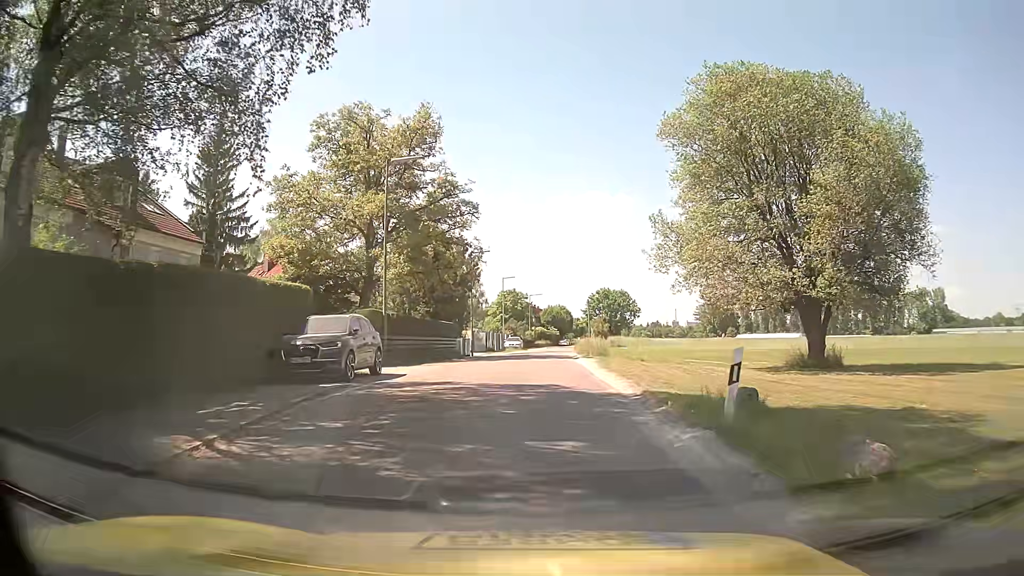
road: residential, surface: asphalt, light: Day
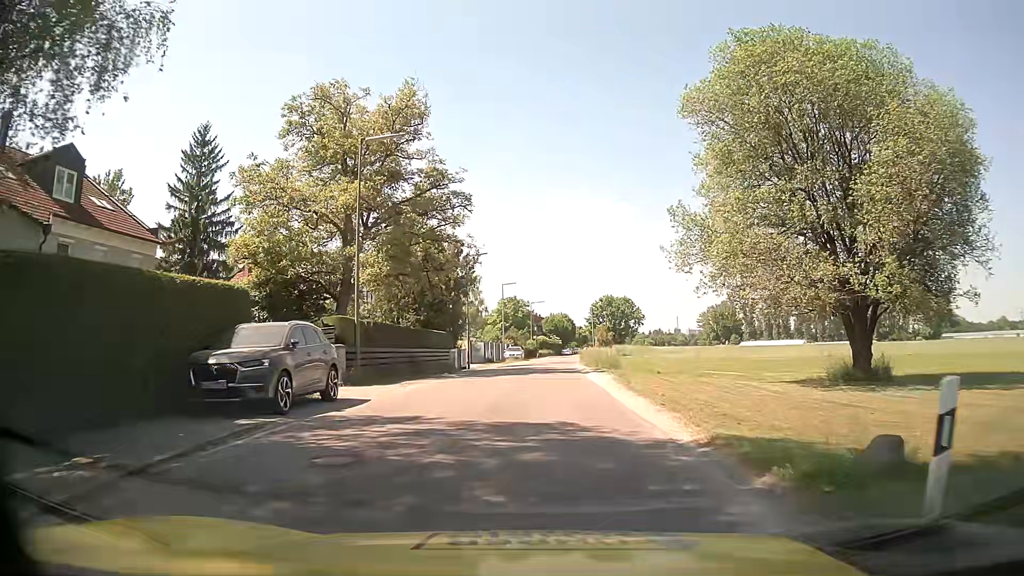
(-0.1, +4.6) m; -1°
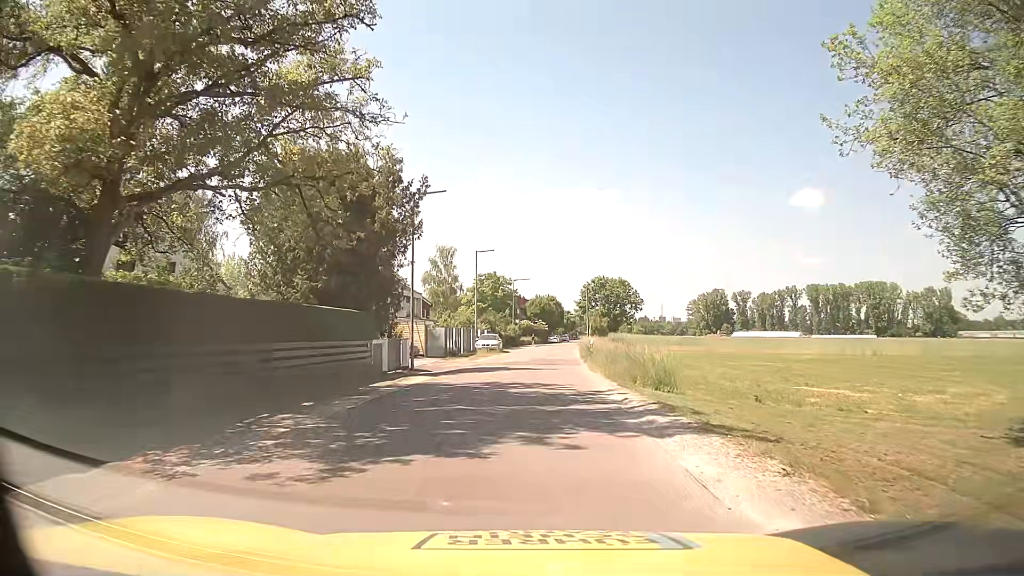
(+0.1, +17.7) m; +1°
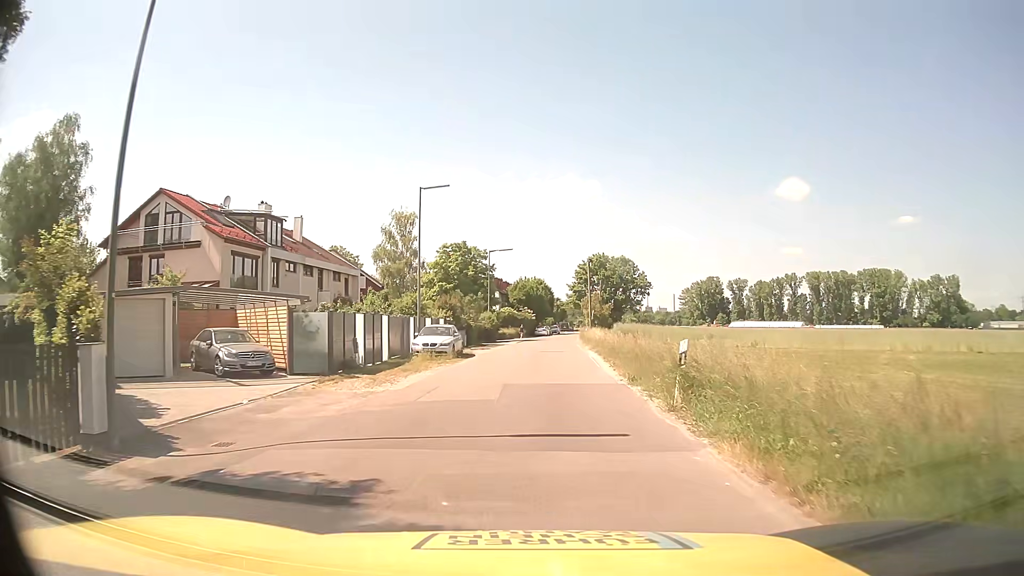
(+0.2, +23.0) m; +1°
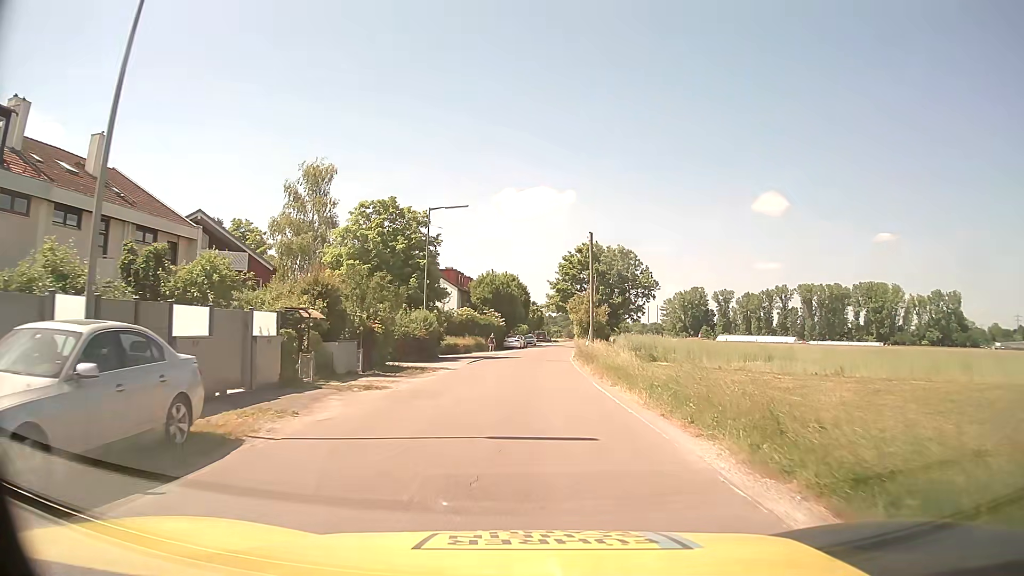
(+0.5, +25.0) m; +2°
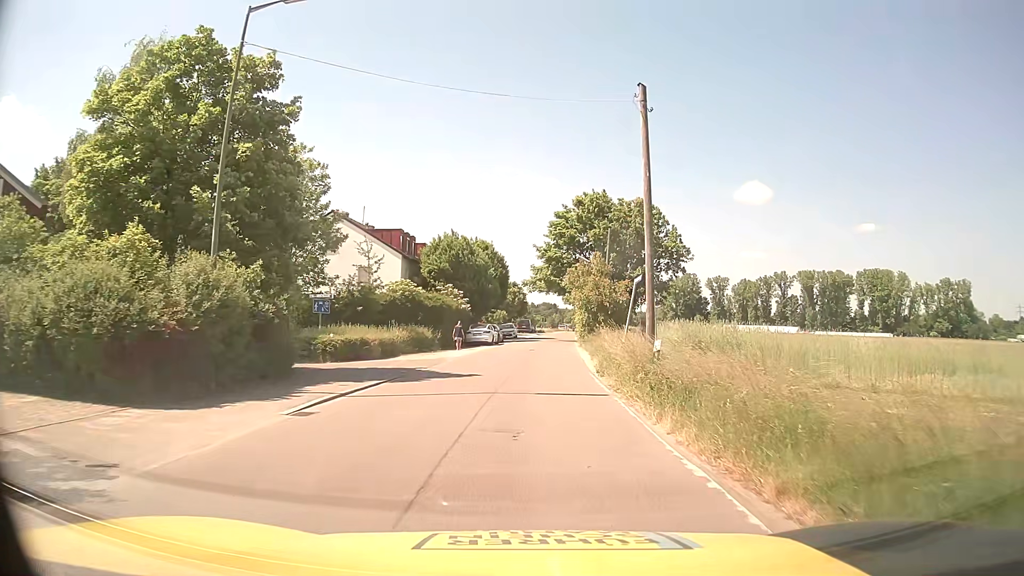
(+0.5, +23.8) m; +2°
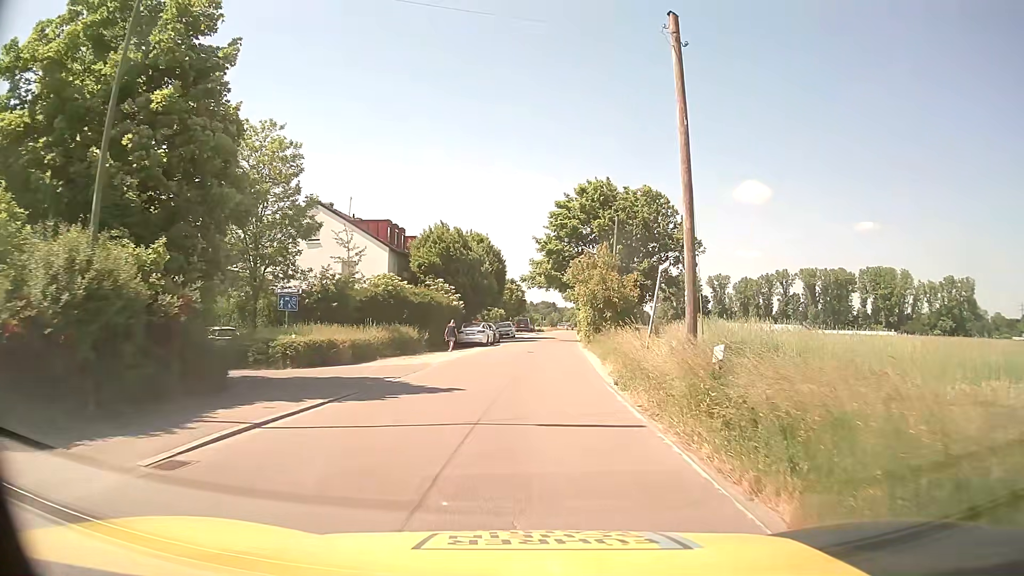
(0.0, +4.3) m; 0°
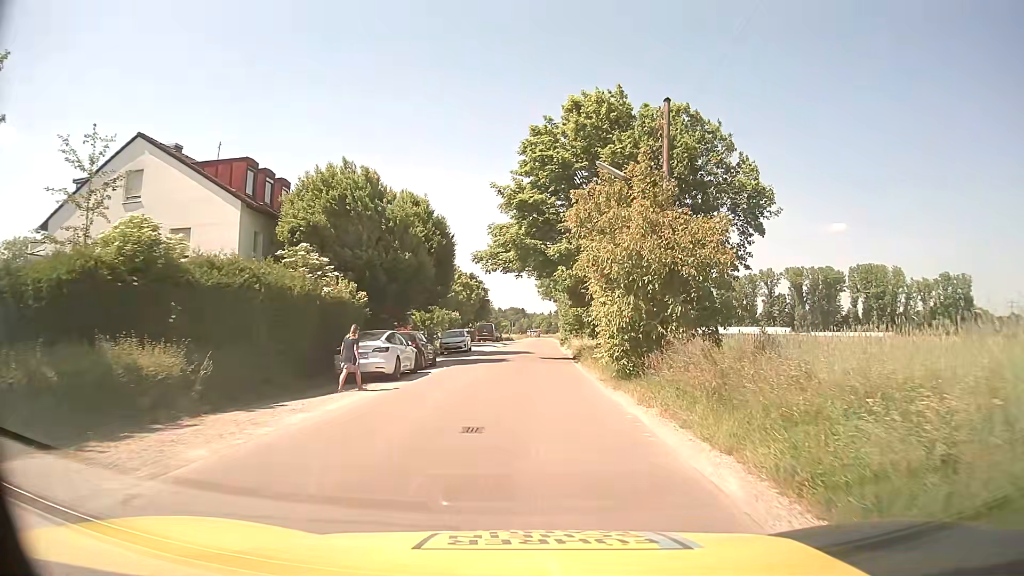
(+0.3, +21.2) m; +2°
(0, +10) (0, +20) (0, +30) (0, +40) (+1, +50) (+1, +60) (+1, +70) (+2, +80) (+2, +90) (+2, +100) m
